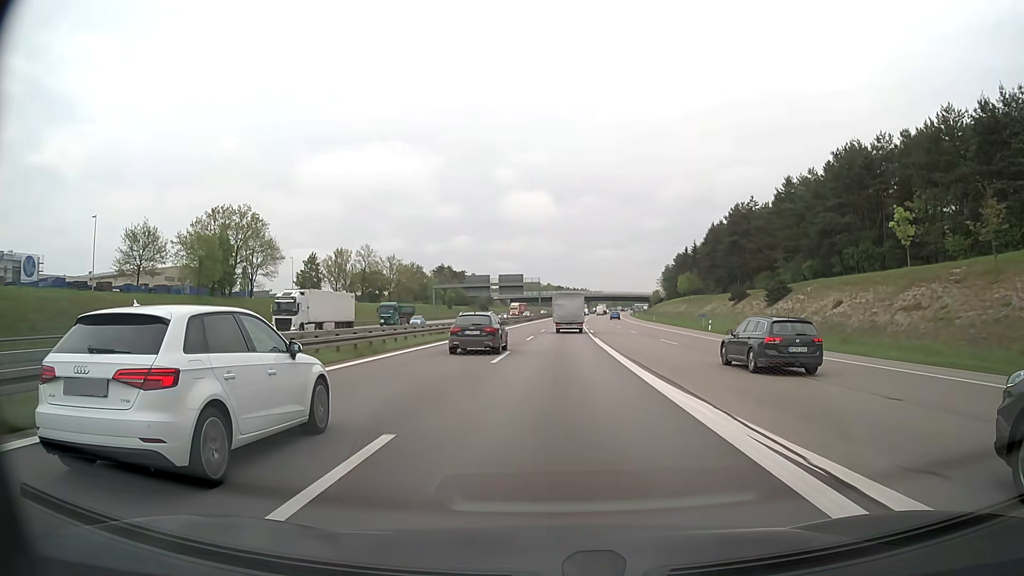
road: motorway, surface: asphalt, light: Day
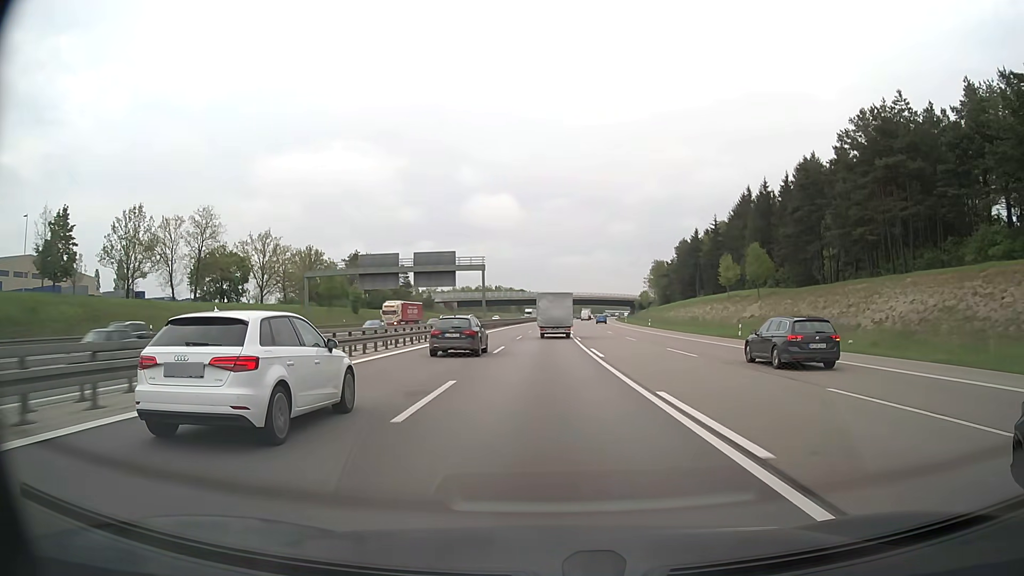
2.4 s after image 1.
(+1.6, +64.8) m; +3°
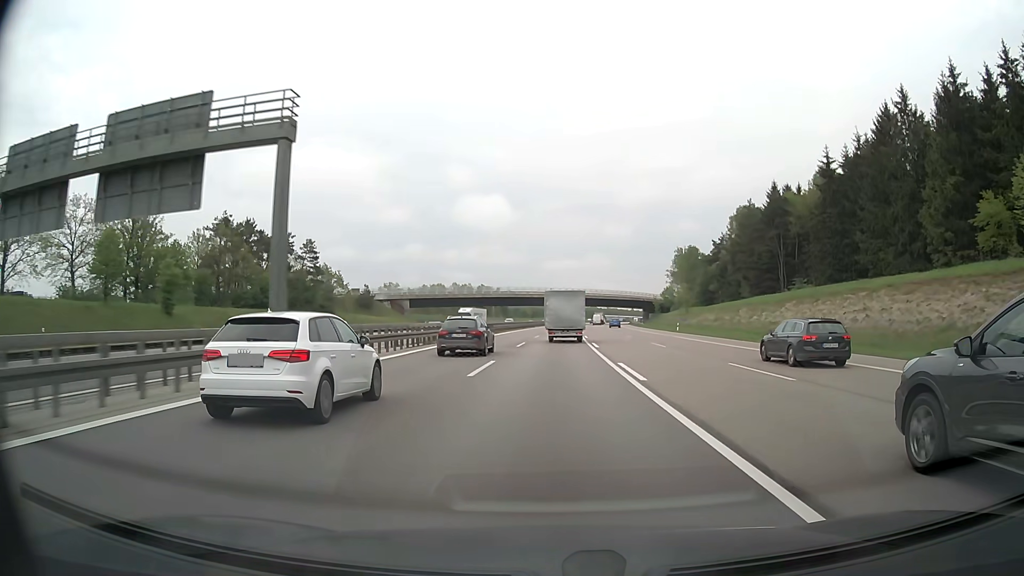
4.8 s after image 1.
(+0.3, +64.8) m; +1°
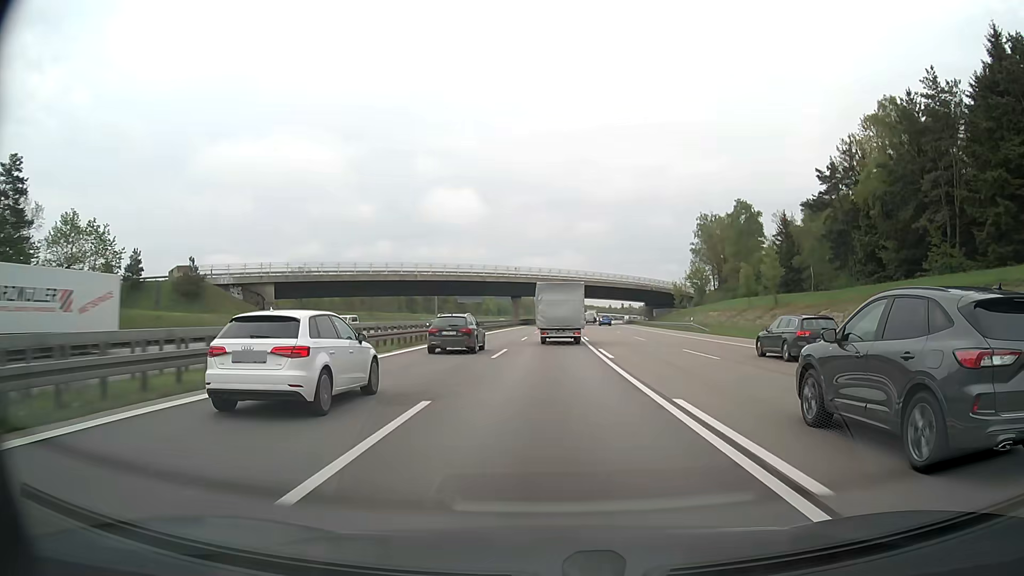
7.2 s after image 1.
(+1.4, +65.4) m; +2°
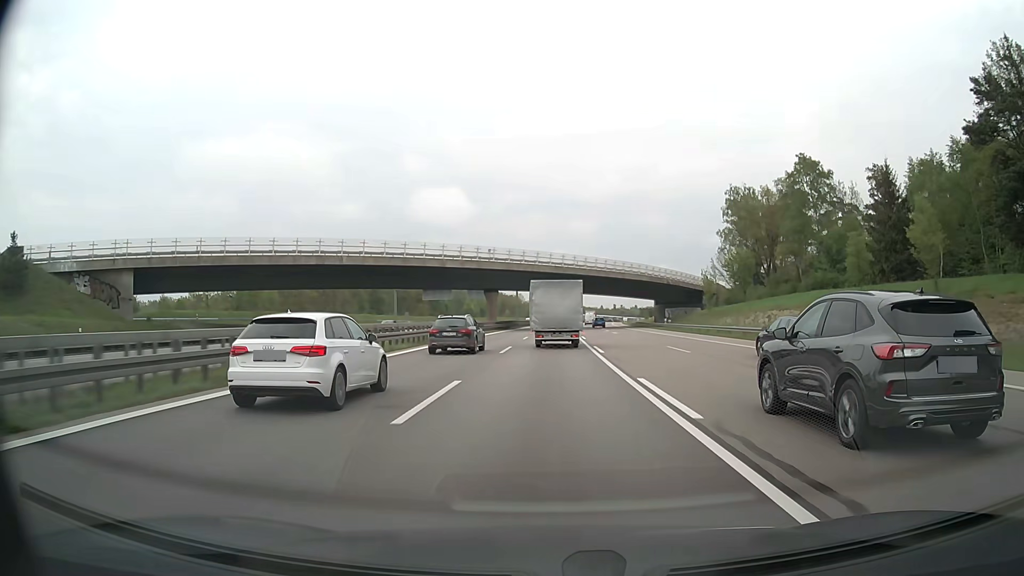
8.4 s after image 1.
(+0.3, +32.0) m; +1°
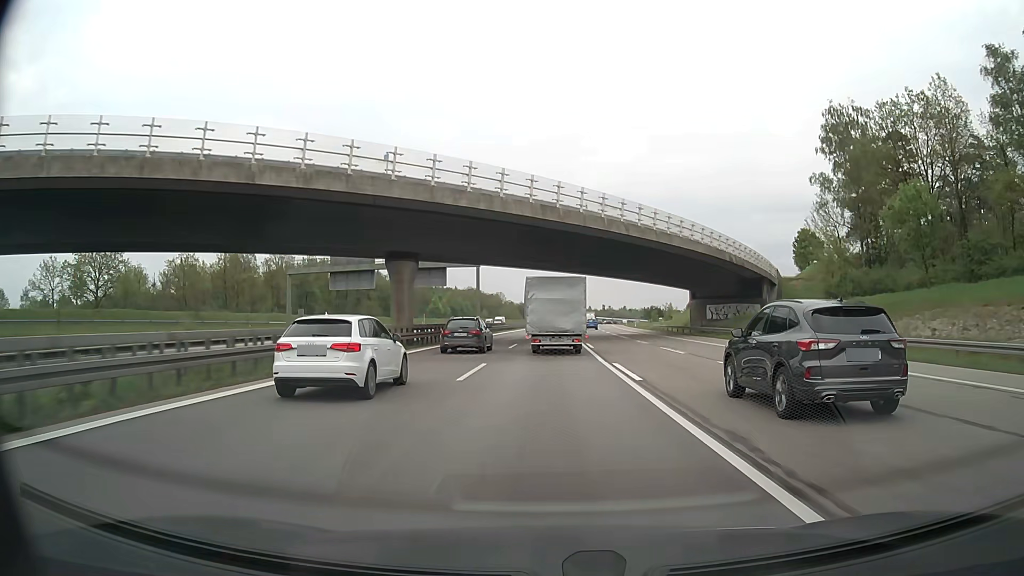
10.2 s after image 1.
(+0.4, +47.3) m; +1°
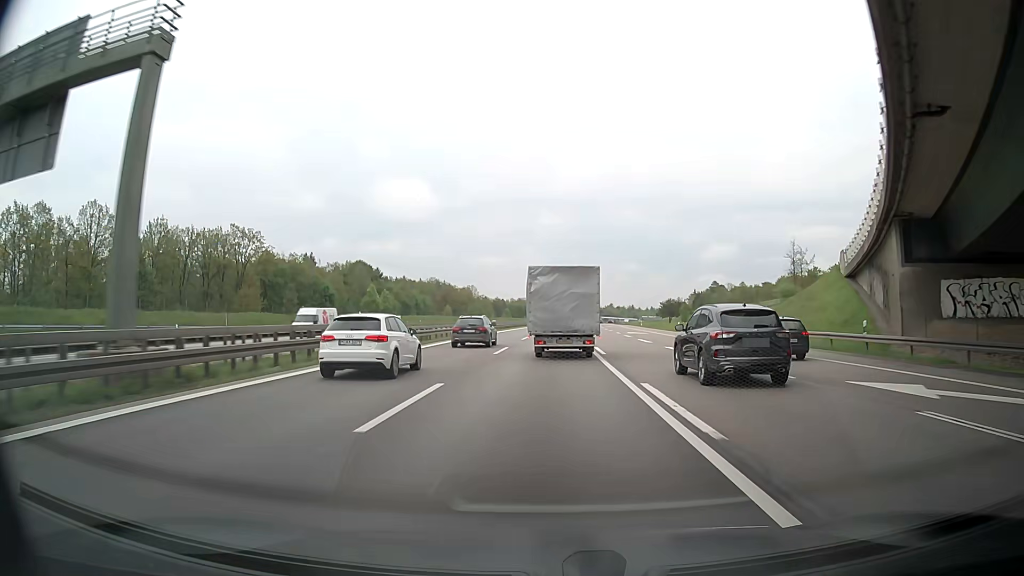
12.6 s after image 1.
(+0.9, +61.1) m; +1°
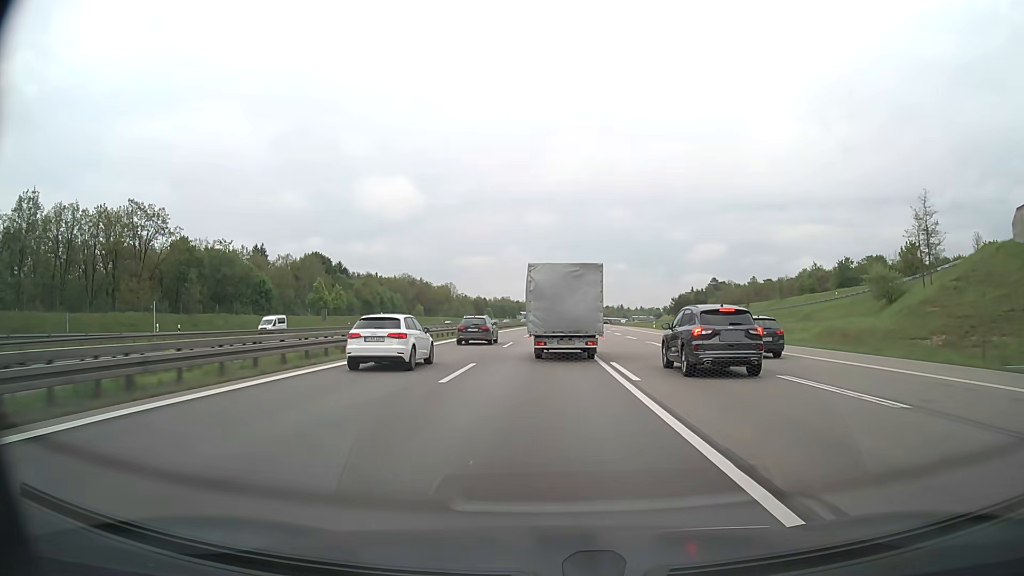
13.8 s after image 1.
(+0.5, +29.7) m; +1°
(0, +10) (0, +20) (0, +30) (0, +40) (0, +50) (+1, +60) (+1, +70) (+1, +80) (+1, +90) (+2, +100) m
